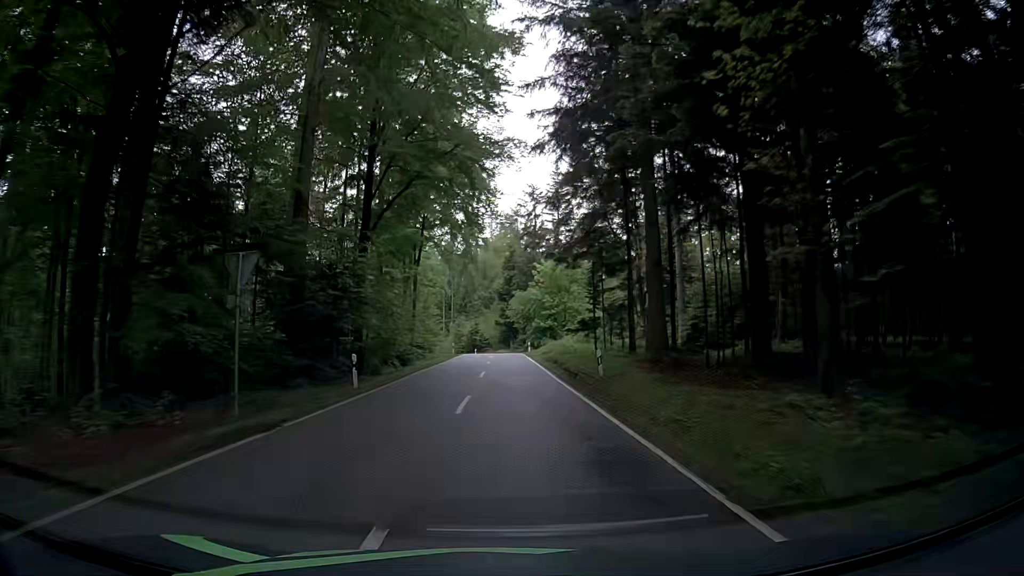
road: tertiary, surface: asphalt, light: Day
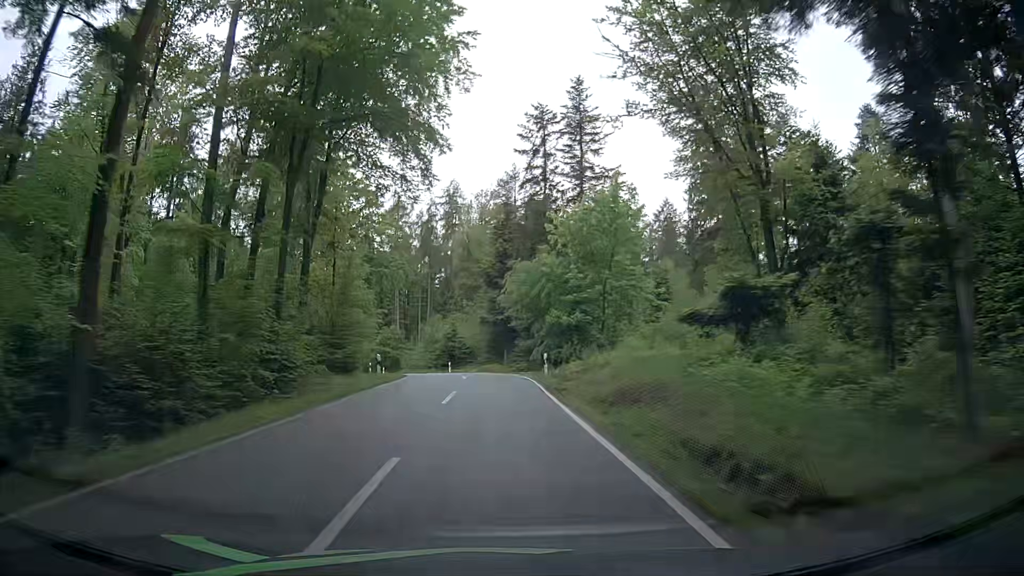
(+0.4, +32.7) m; +1°
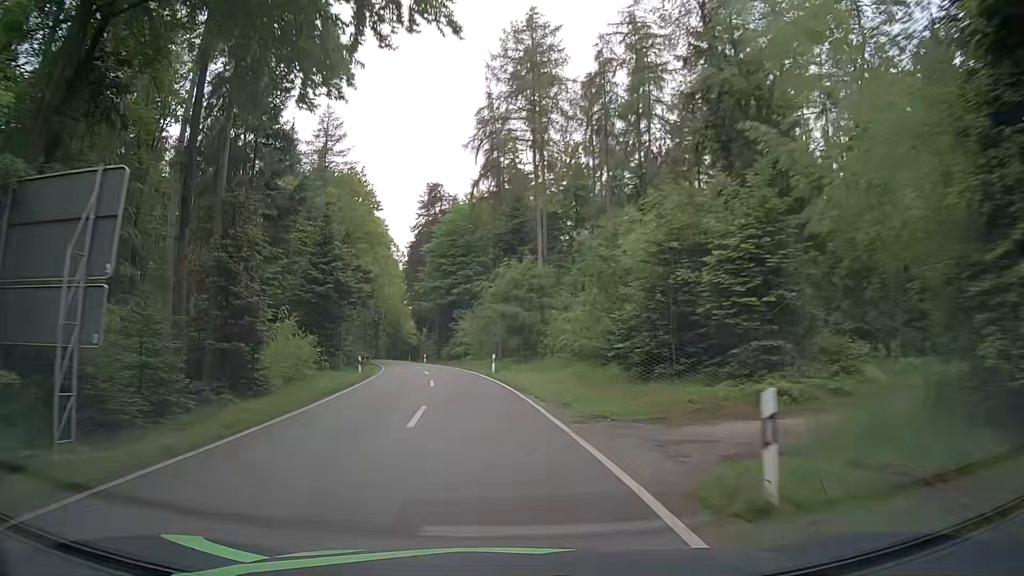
(-5.4, +52.6) m; -16°
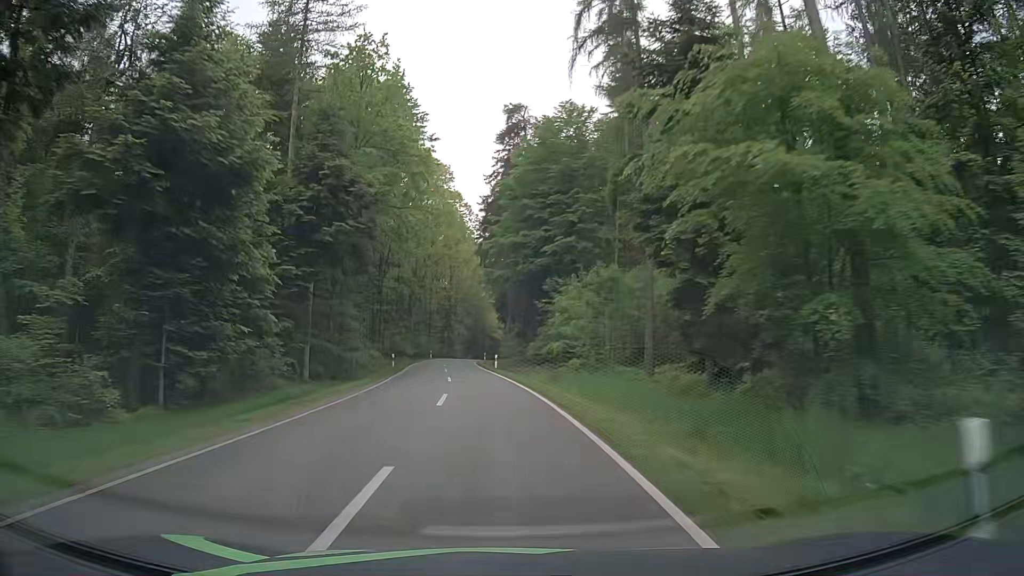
(-2.4, +32.4) m; -8°
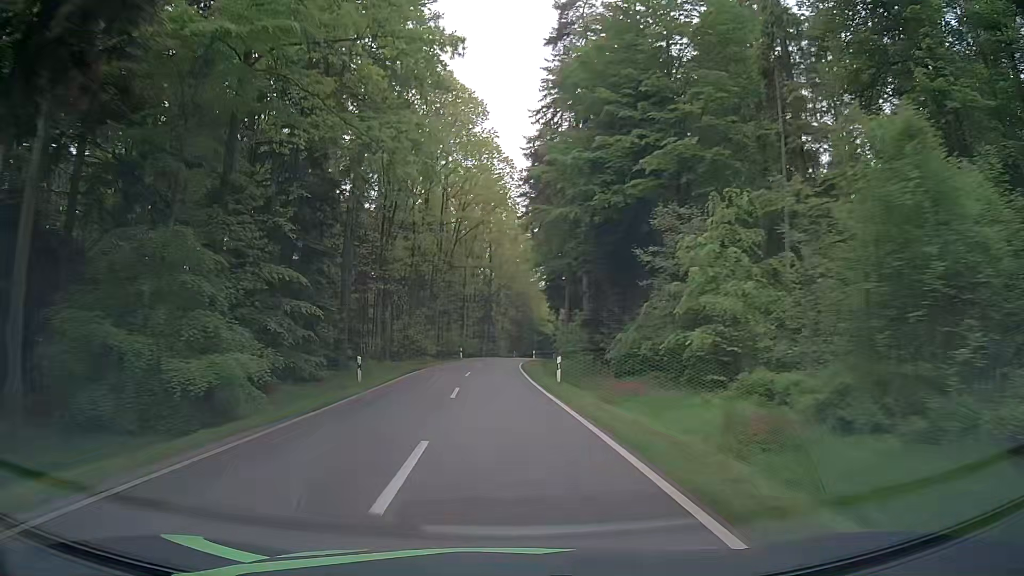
(-1.0, +22.1) m; -4°
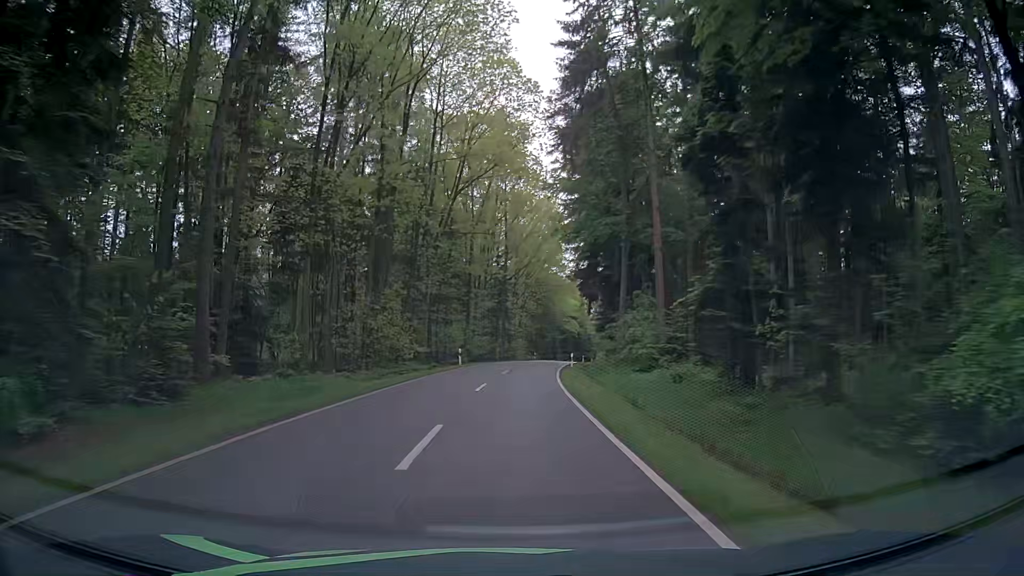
(-0.4, +22.4) m; -1°
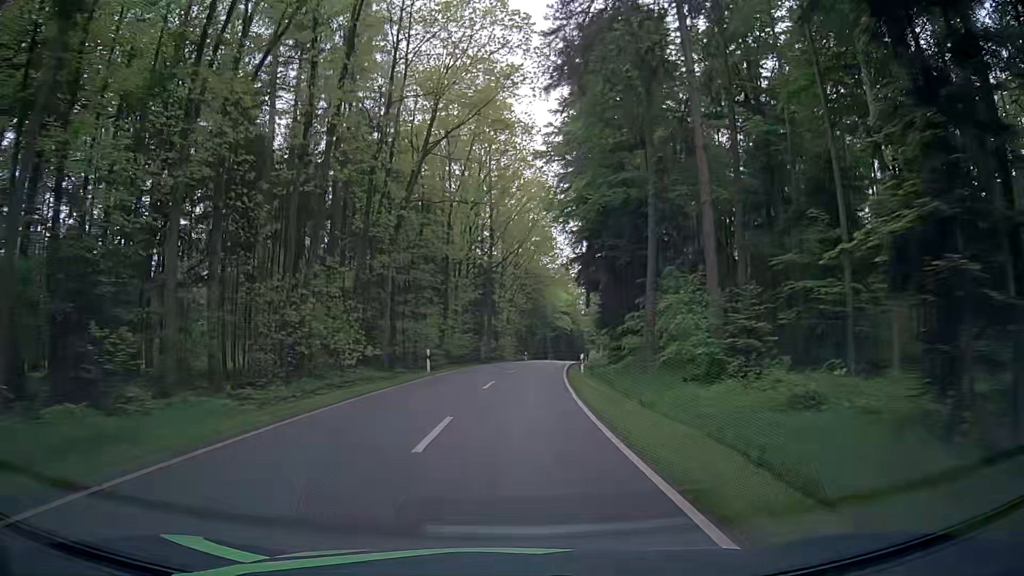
(-0.1, +11.3) m; 0°
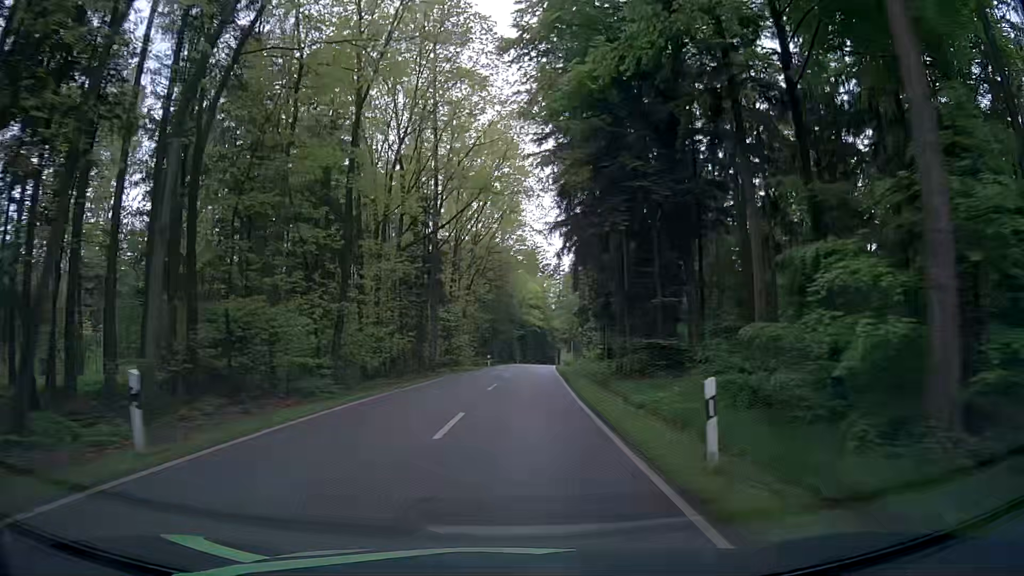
(+0.6, +22.5) m; +3°
(0, +10) (0, +20) (+1, +30) (+1, +40) (+2, +50) (+3, +60) (+3, +70) (+4, +80) (+5, +90) (+6, +100) m
